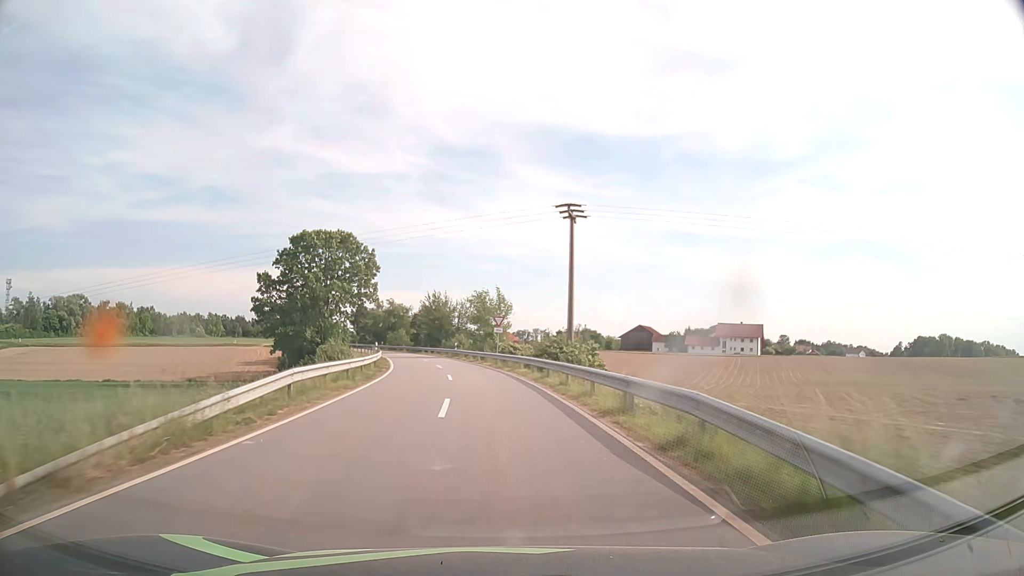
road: tertiary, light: Day
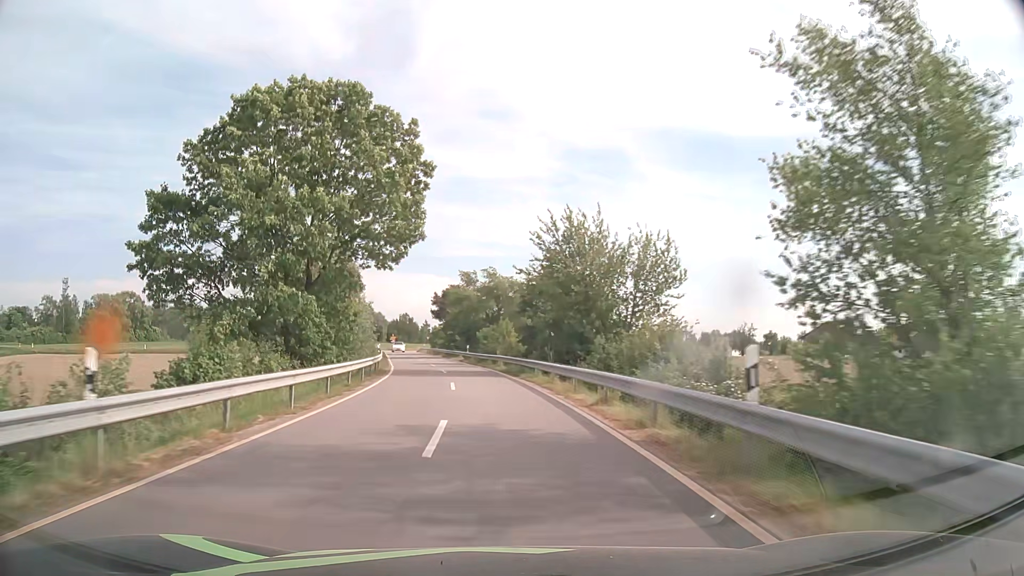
(-5.3, +52.8) m; -11°
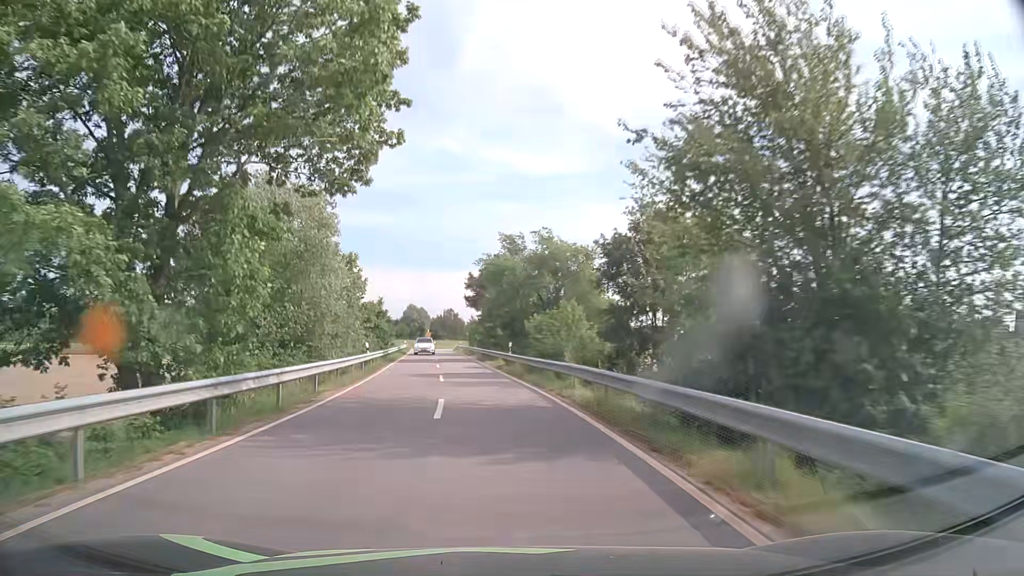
(-0.7, +20.6) m; -4°
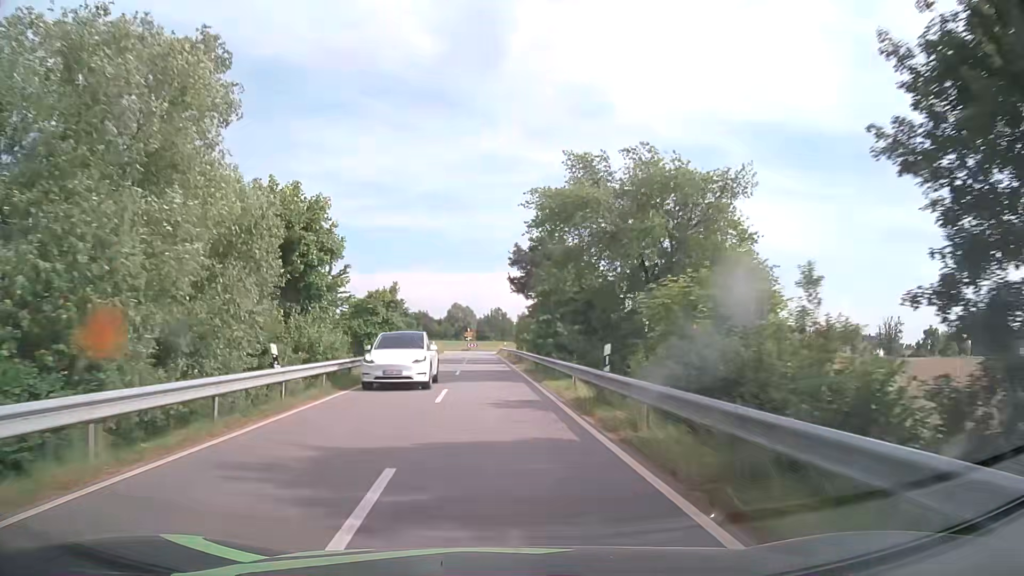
(-0.8, +19.7) m; -5°
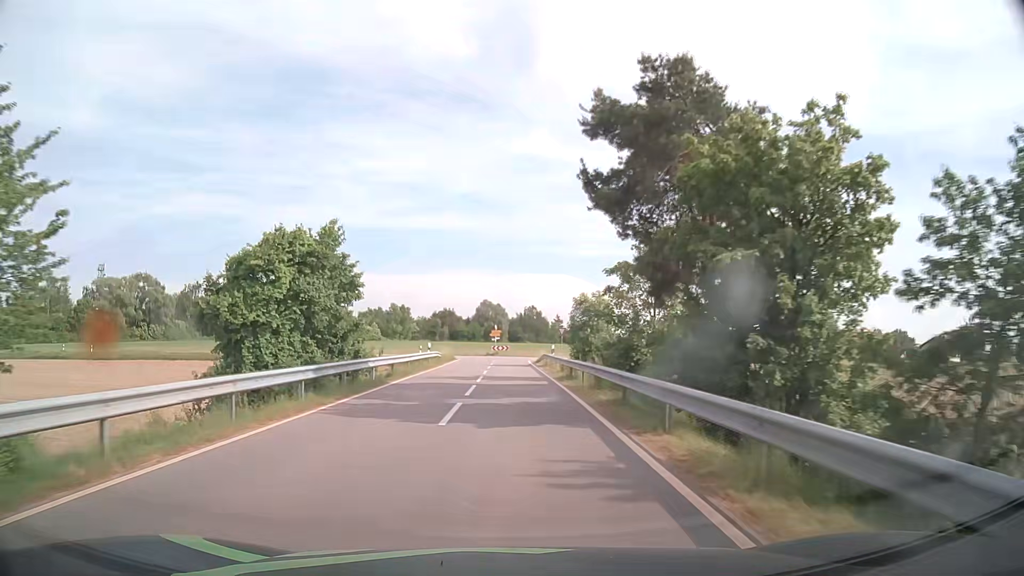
(-0.7, +27.9) m; -3°
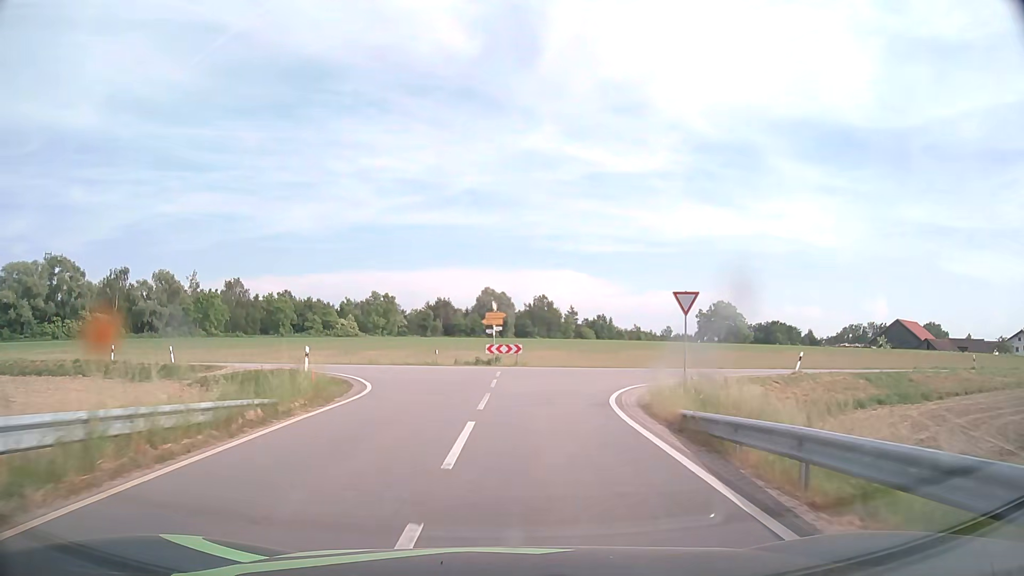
(-0.2, +39.7) m; -1°
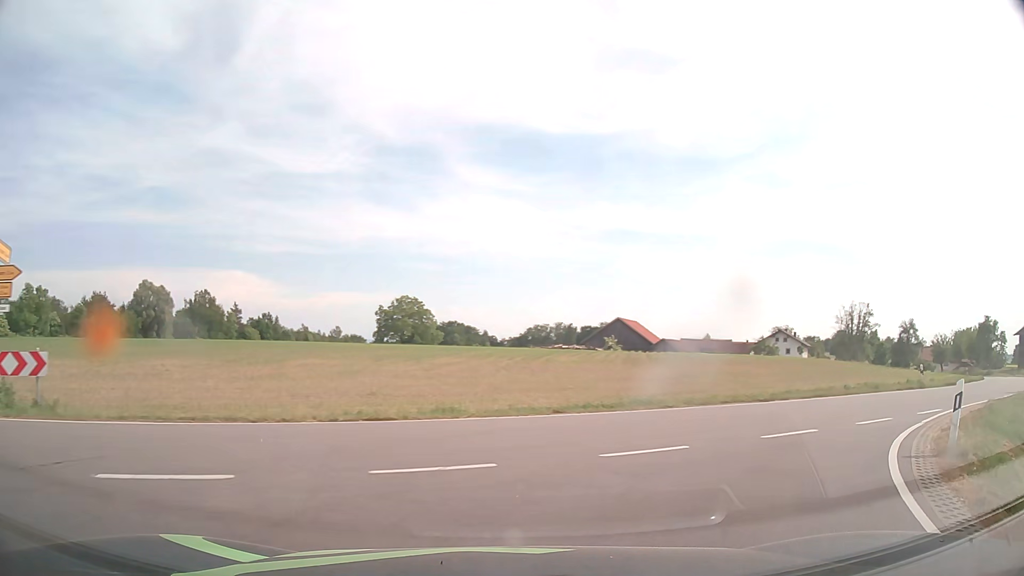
(+2.9, +23.5) m; +28°
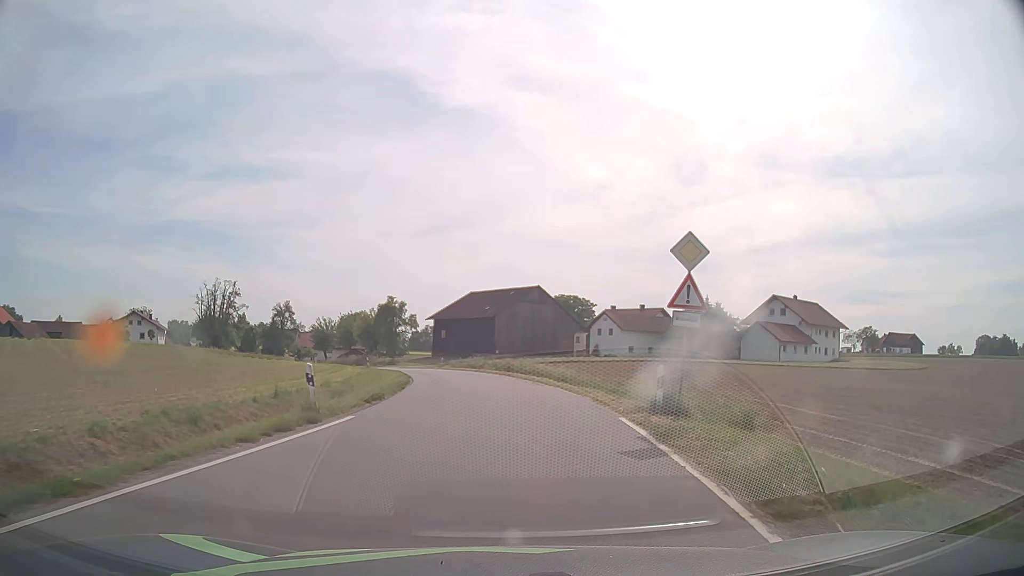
(+9.3, +16.2) m; +54°
